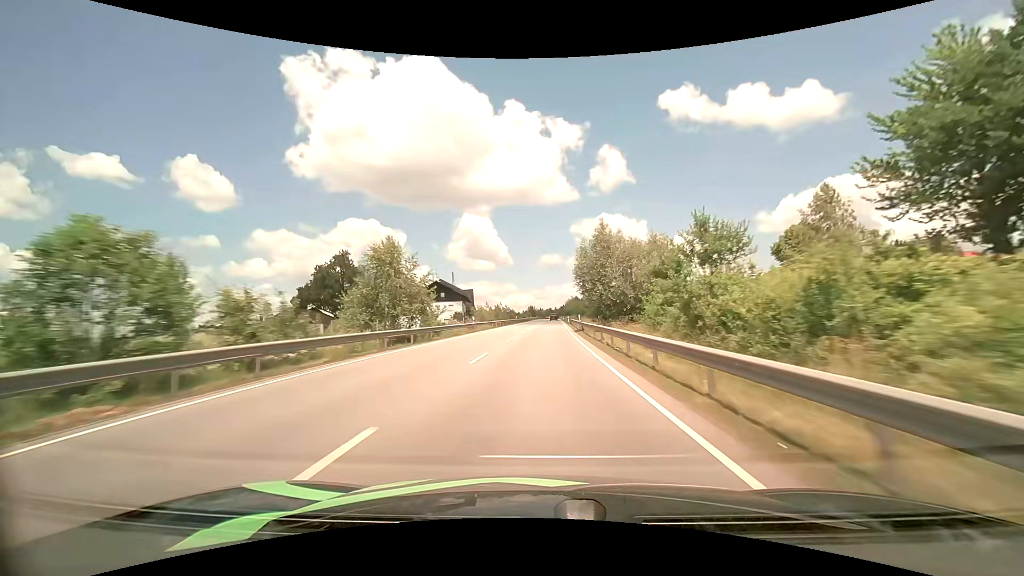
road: primary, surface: asphalt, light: Day
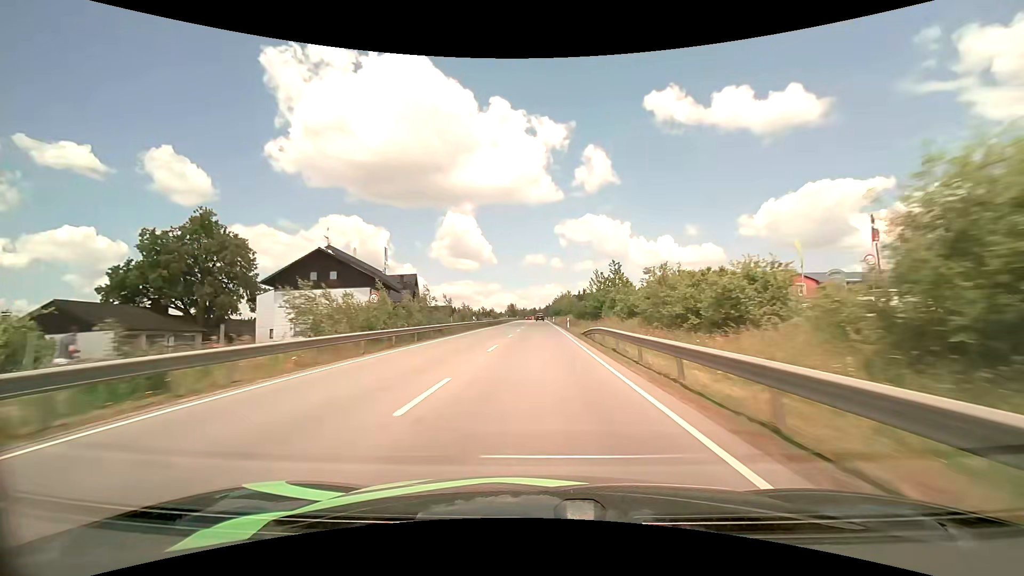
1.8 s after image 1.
(+0.8, +42.3) m; +2°
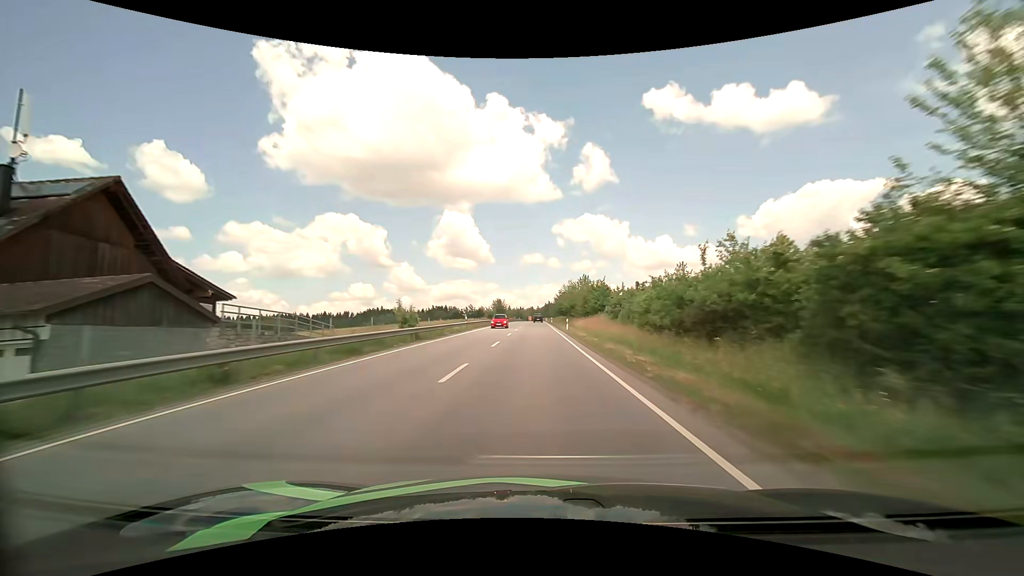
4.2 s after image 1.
(+0.3, +55.6) m; 0°
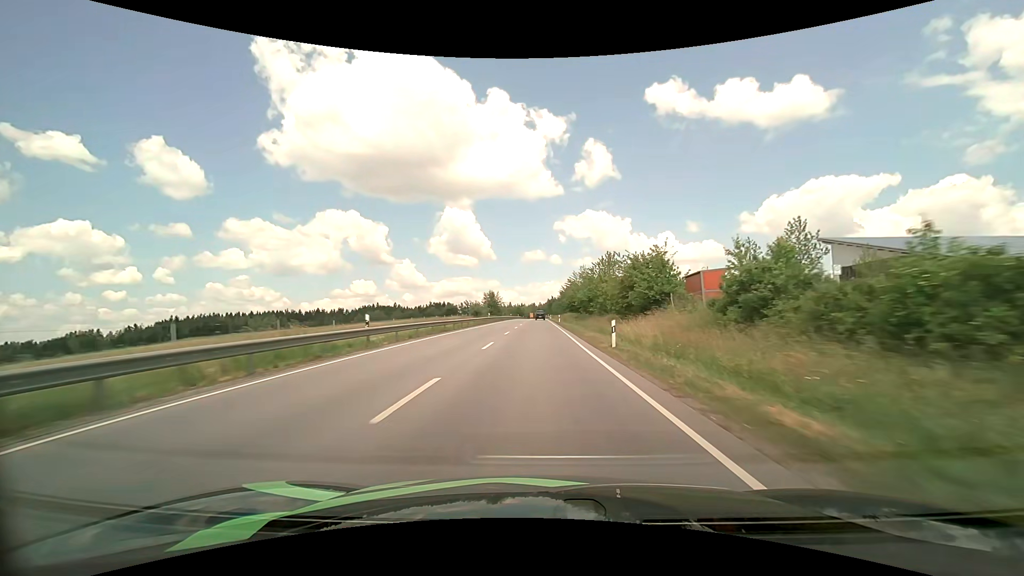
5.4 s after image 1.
(-0.1, +27.7) m; 0°
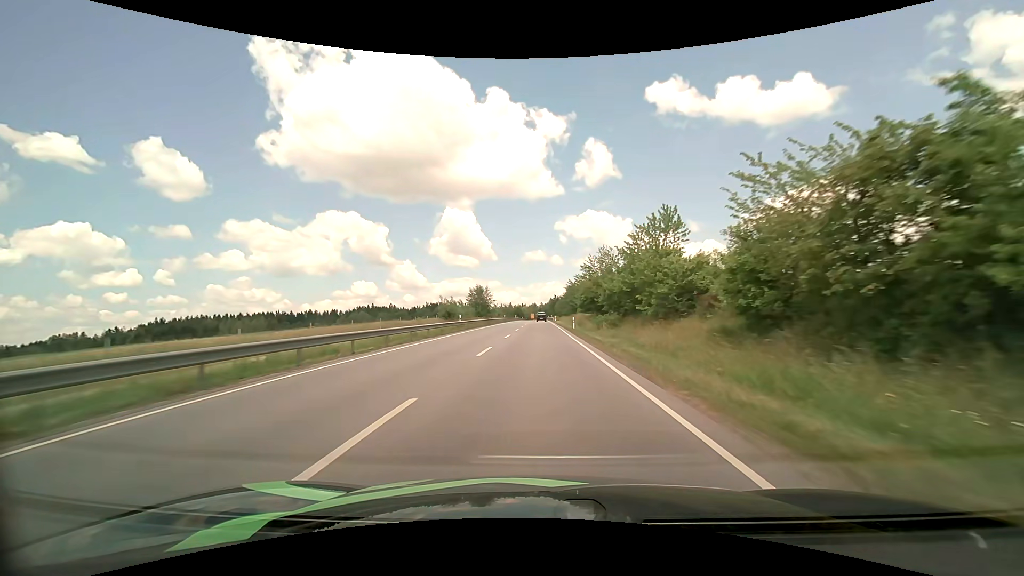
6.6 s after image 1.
(0.0, +25.6) m; 0°
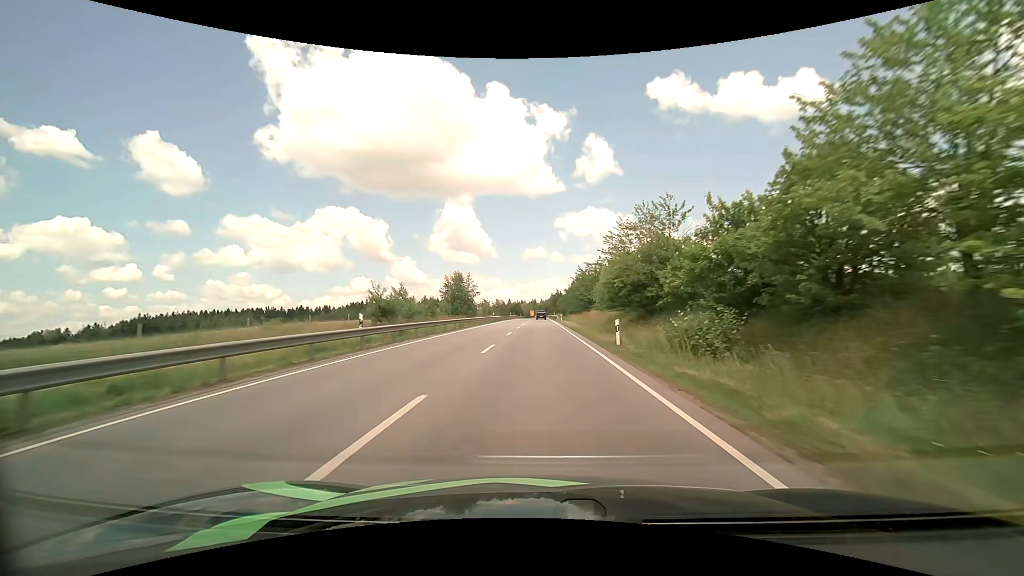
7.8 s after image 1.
(0.0, +23.3) m; 0°
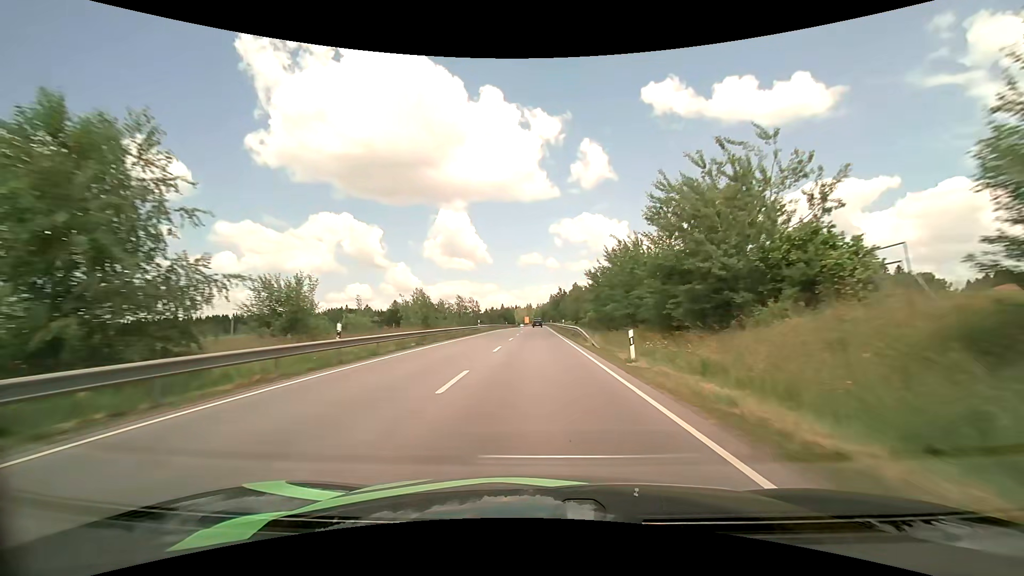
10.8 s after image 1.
(+0.2, +54.1) m; 0°
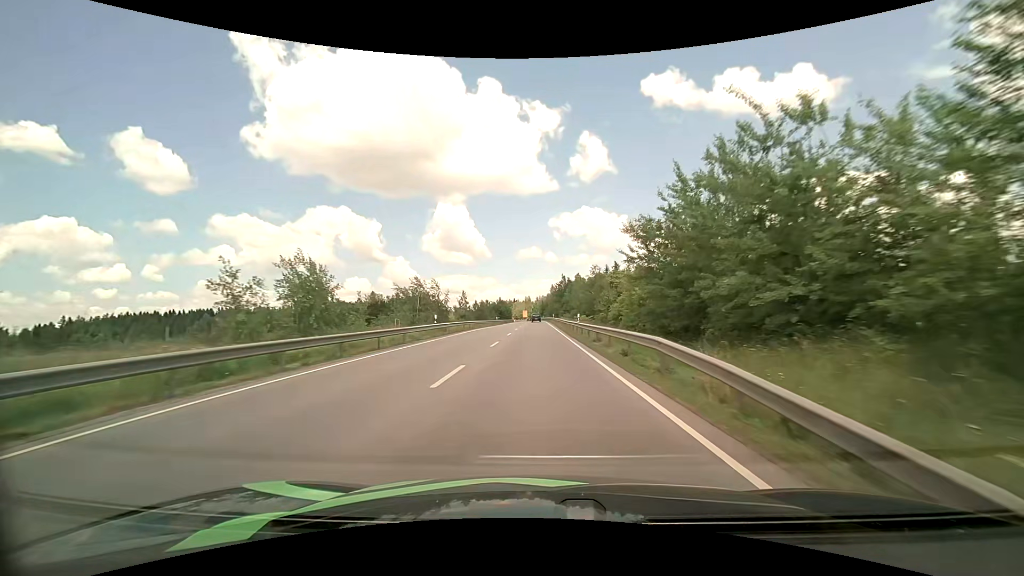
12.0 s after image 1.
(0.0, +23.6) m; 0°
(0, +10) (0, +20) (0, +30) (0, +40) (0, +50) (0, +60) (0, +70) (-1, +80) (-1, +90) (-1, +100) m
